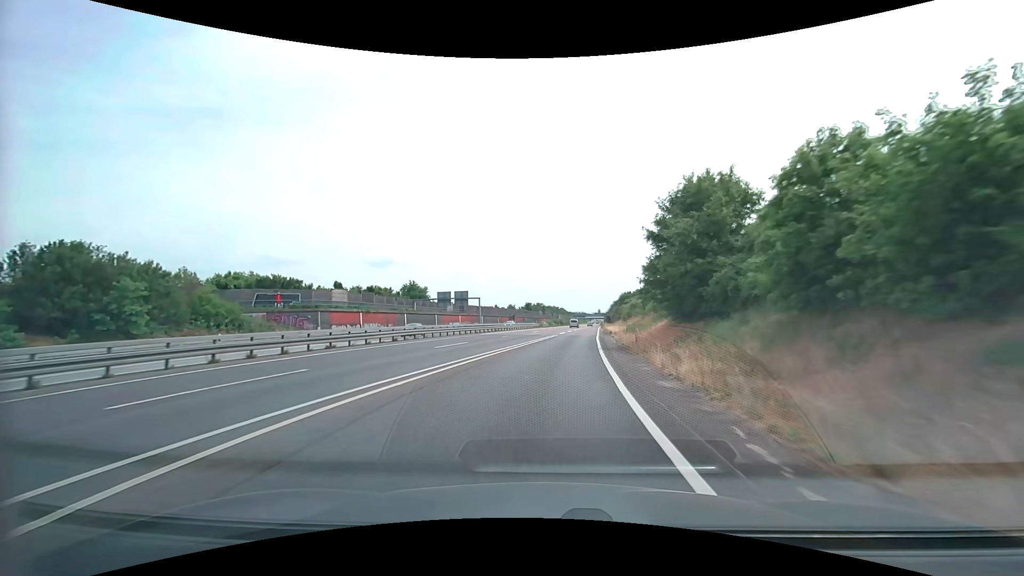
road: motorway_link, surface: asphalt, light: Day
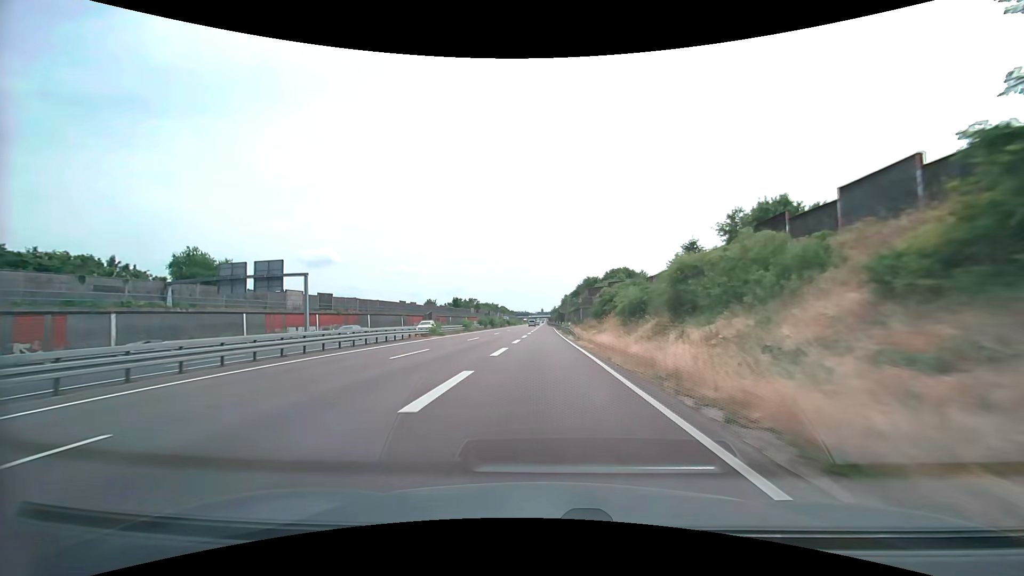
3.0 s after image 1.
(+4.9, +59.4) m; +7°
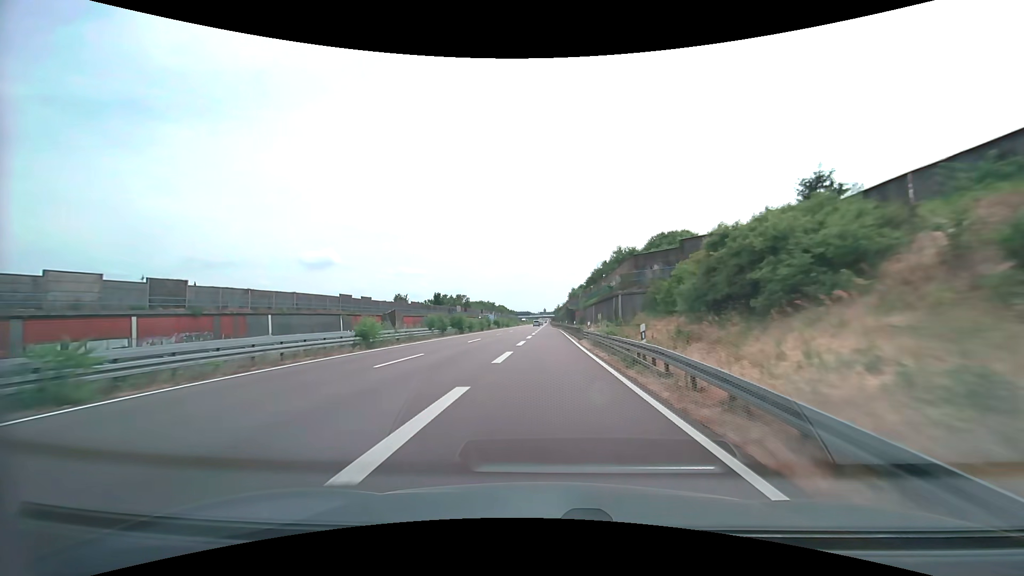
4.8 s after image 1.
(+0.1, +39.1) m; 0°
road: trunk
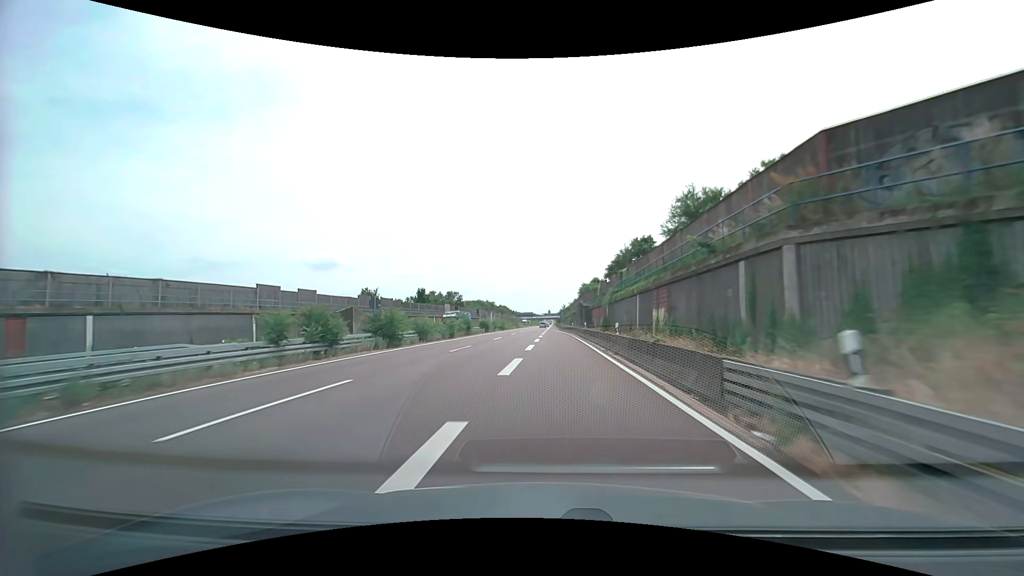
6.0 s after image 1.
(-0.1, +27.5) m; 0°
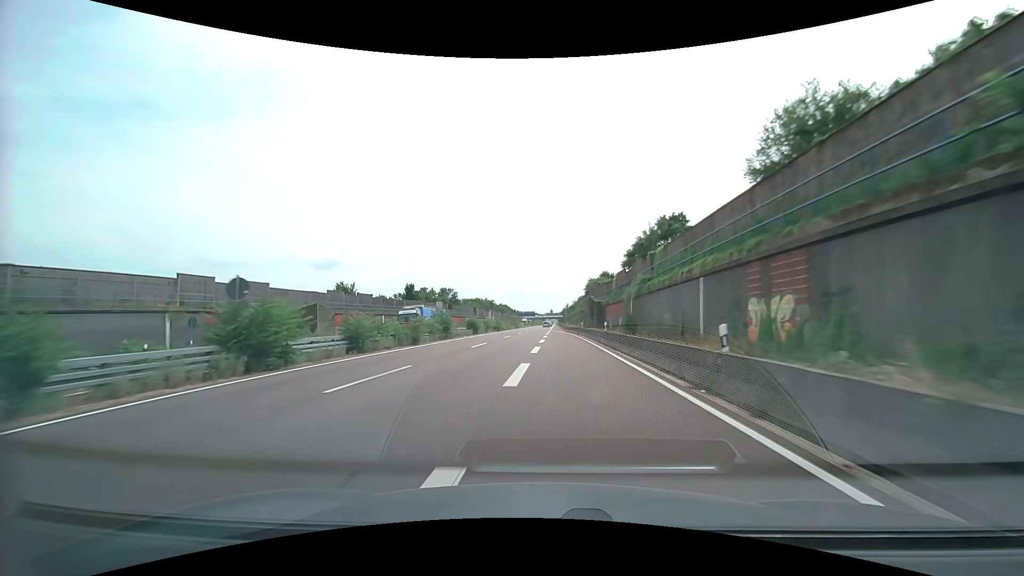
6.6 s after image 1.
(-0.1, +14.2) m; 0°
(0, +10) (0, +20) (0, +30) (0, +40) (0, +50) (0, +60) (-1, +70) (-1, +80) (0, +90) (0, +100) m
